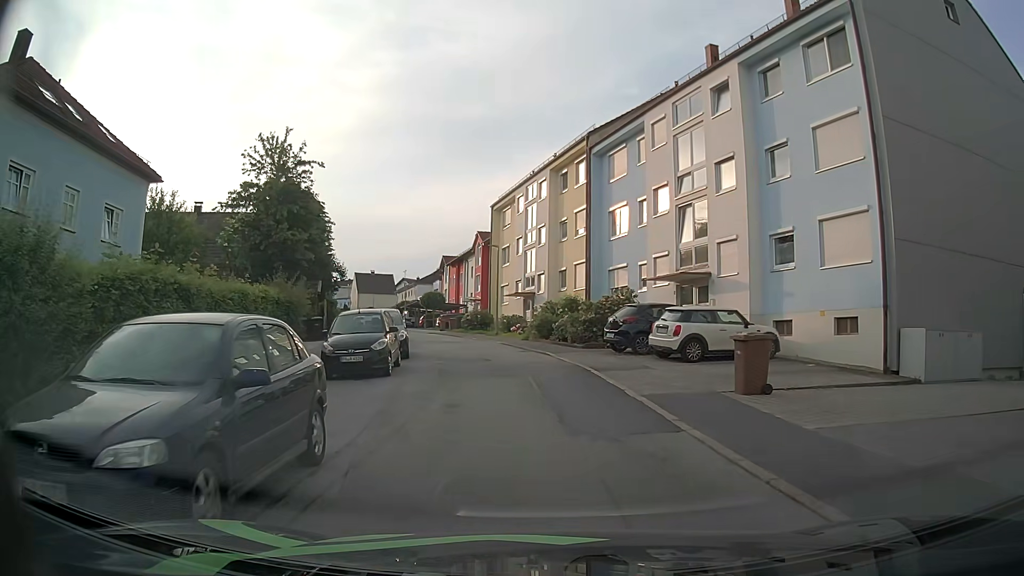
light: Day
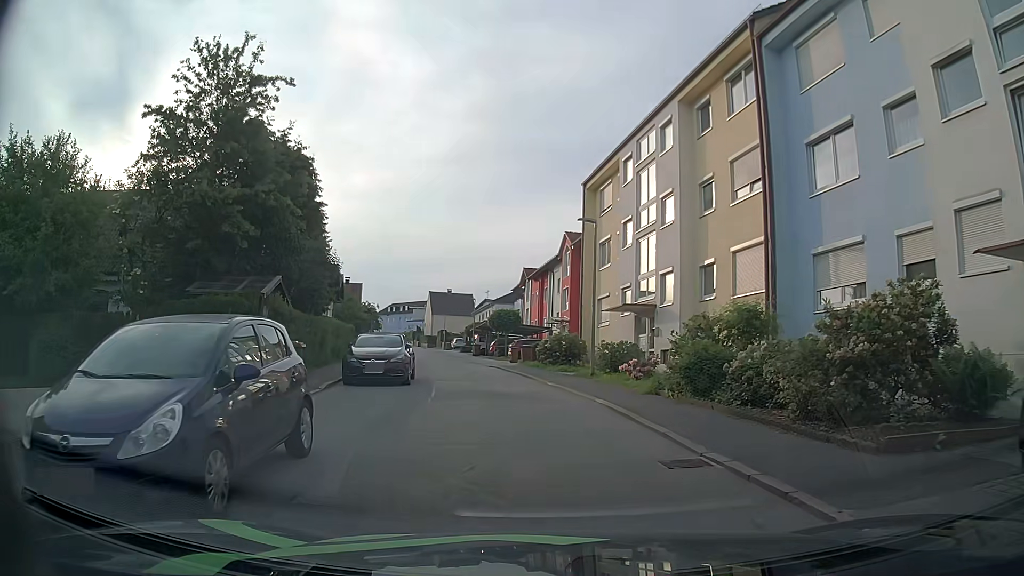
(-1.4, +16.0) m; -10°
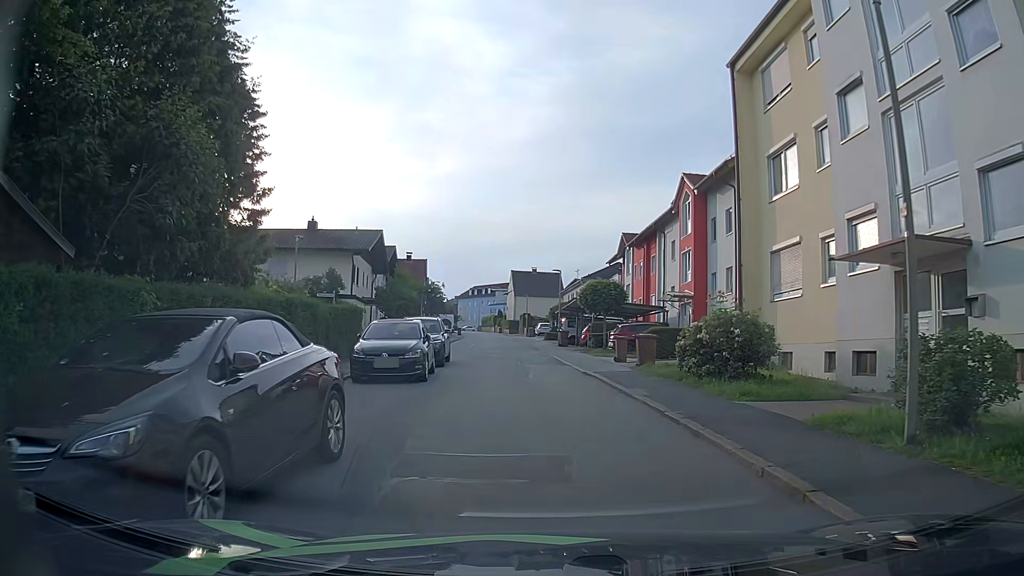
(-0.9, +14.9) m; -7°
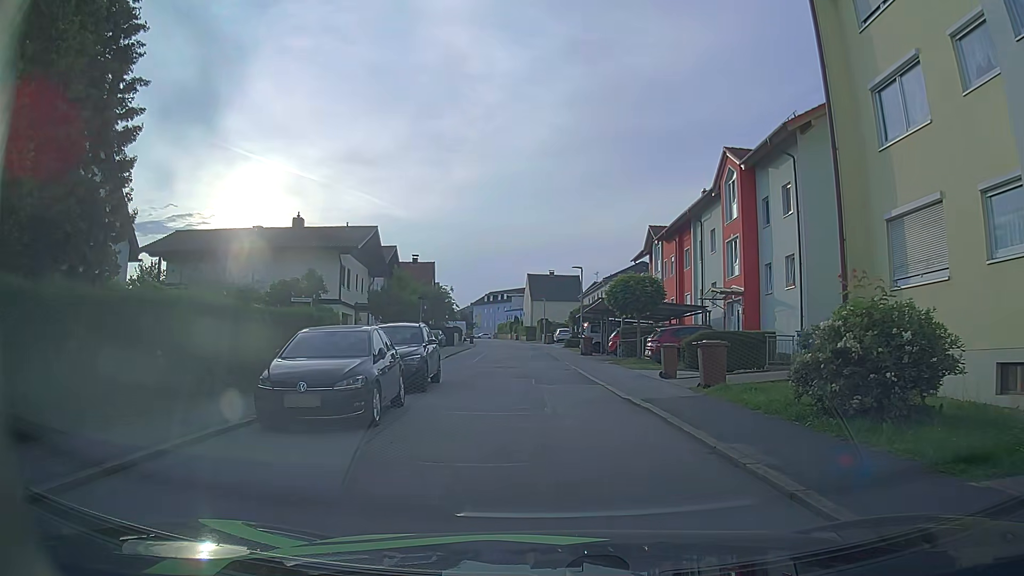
(-0.1, +6.2) m; -4°
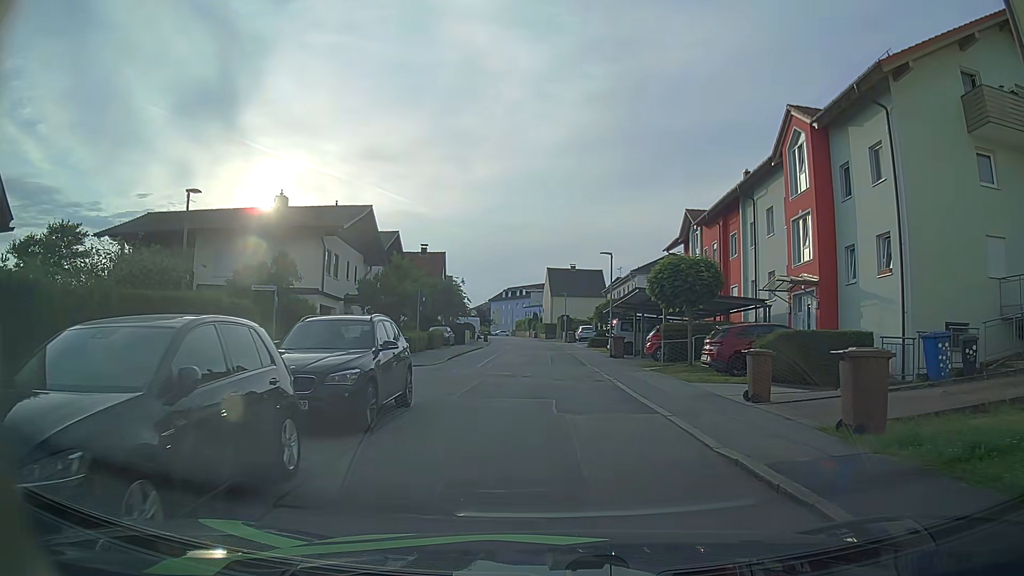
(+0.2, +6.3) m; +1°
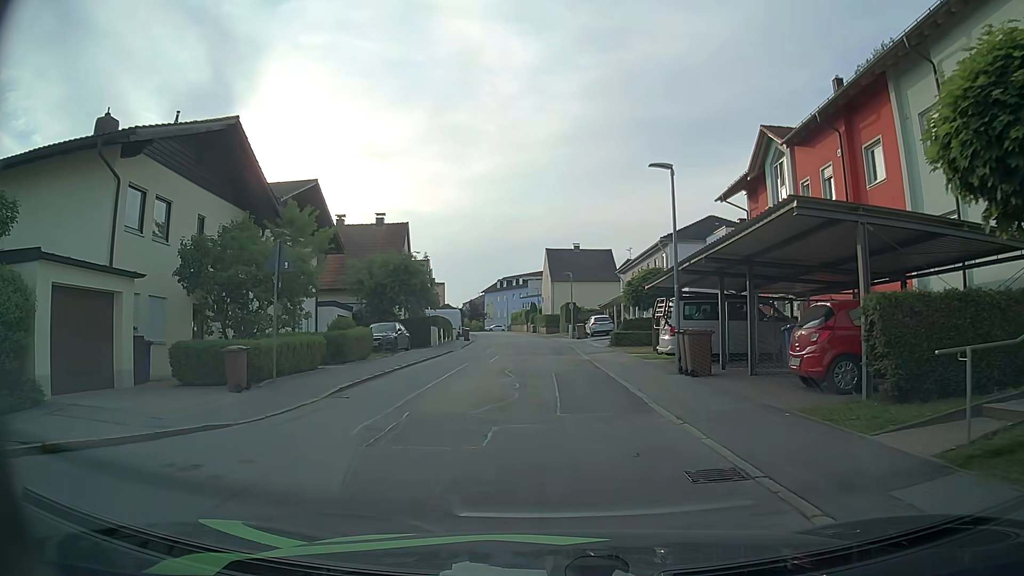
(+0.1, +16.9) m; +2°
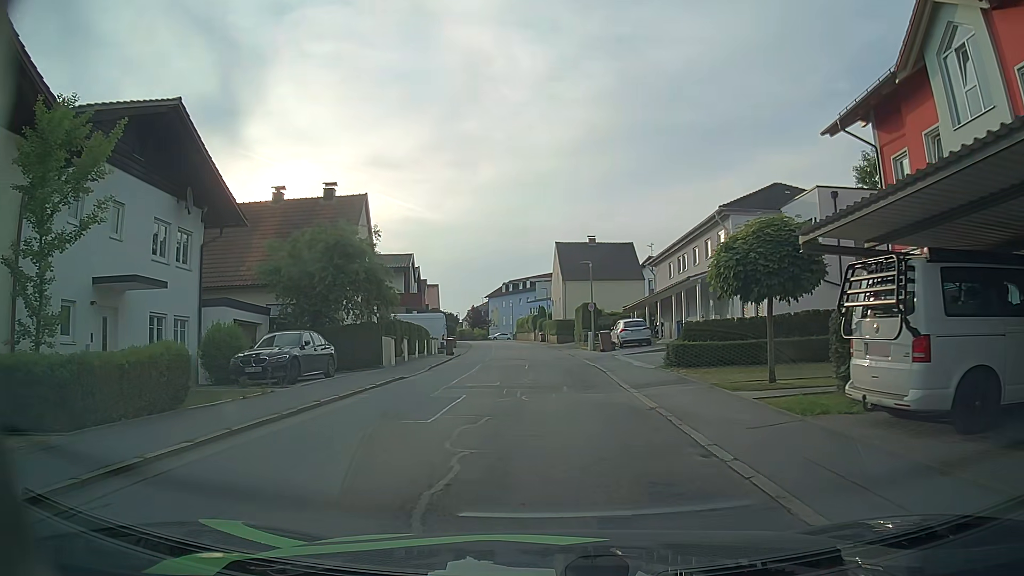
(-0.5, +13.5) m; -2°
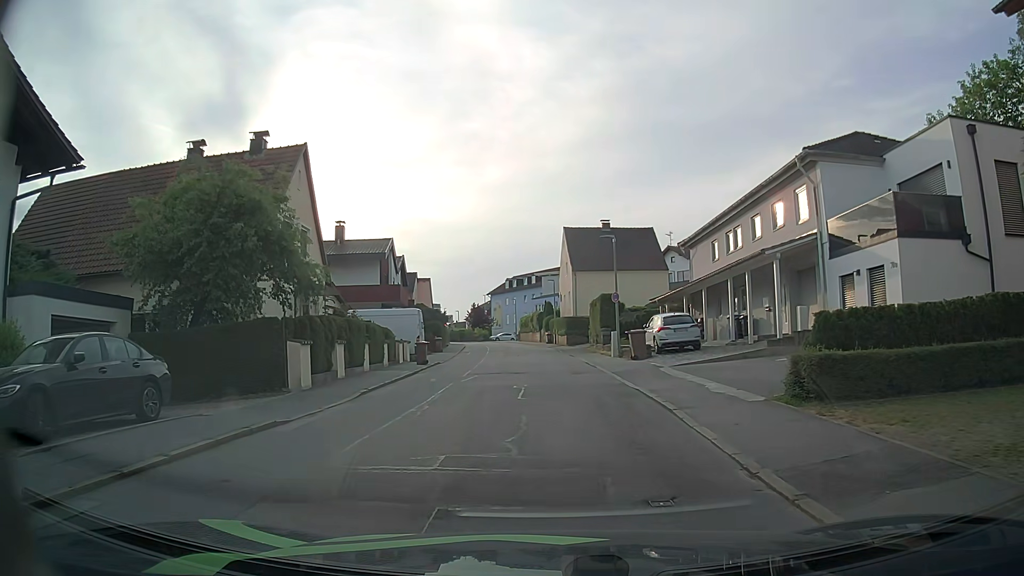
(-0.2, +10.3) m; 0°
